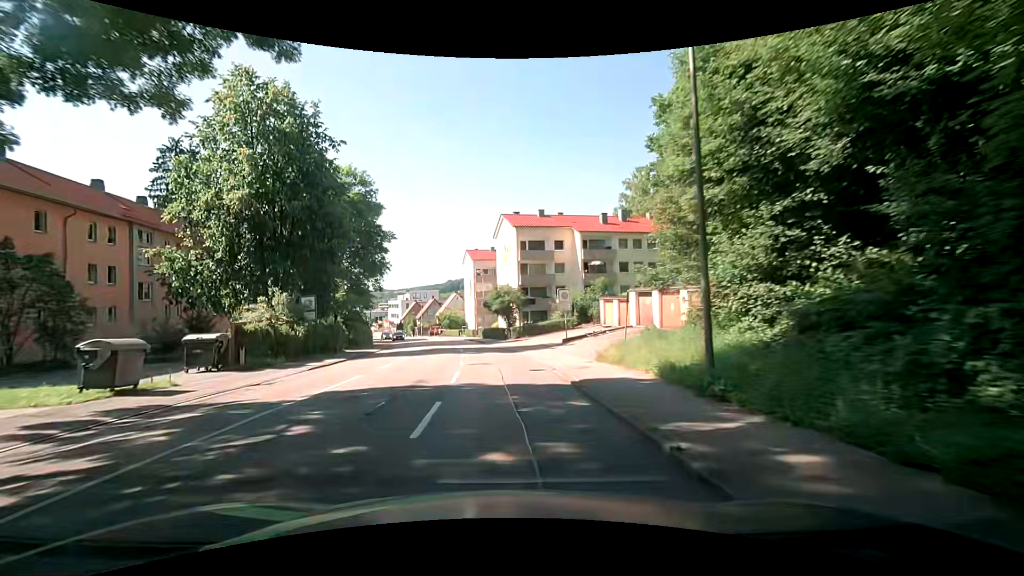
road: tertiary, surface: asphalt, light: Day
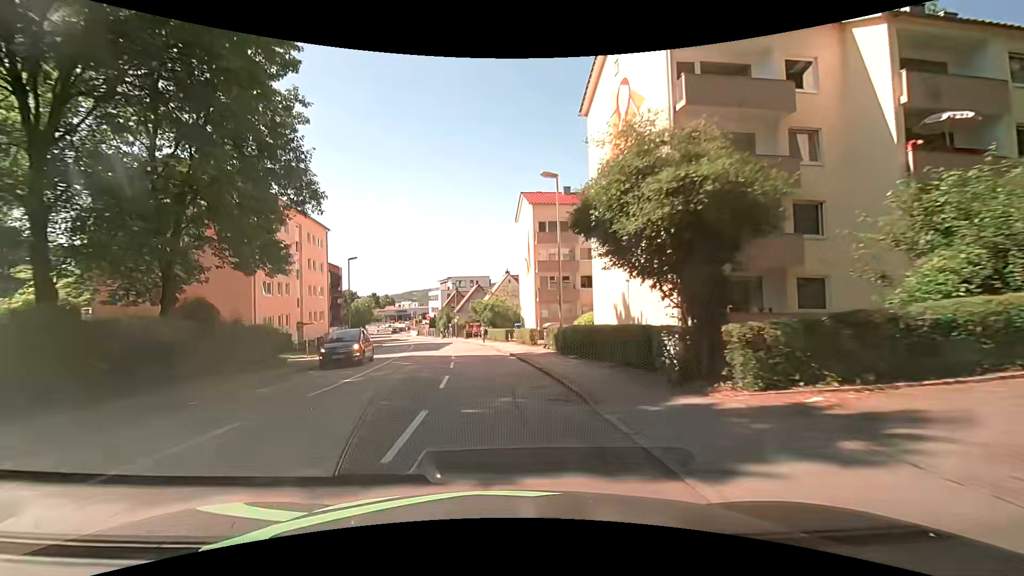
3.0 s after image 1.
(-2.8, +37.9) m; -8°
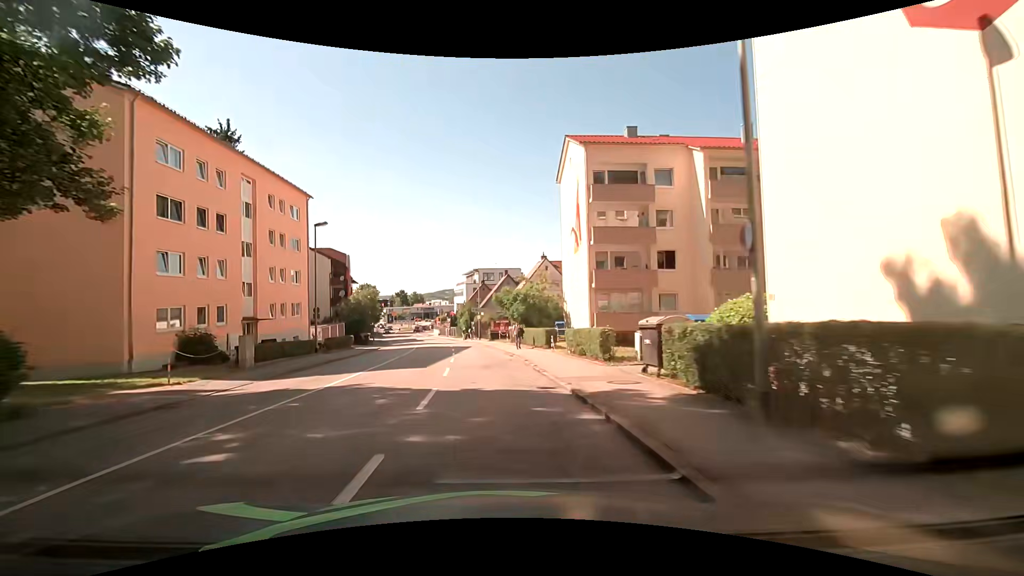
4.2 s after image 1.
(-0.4, +15.2) m; -3°
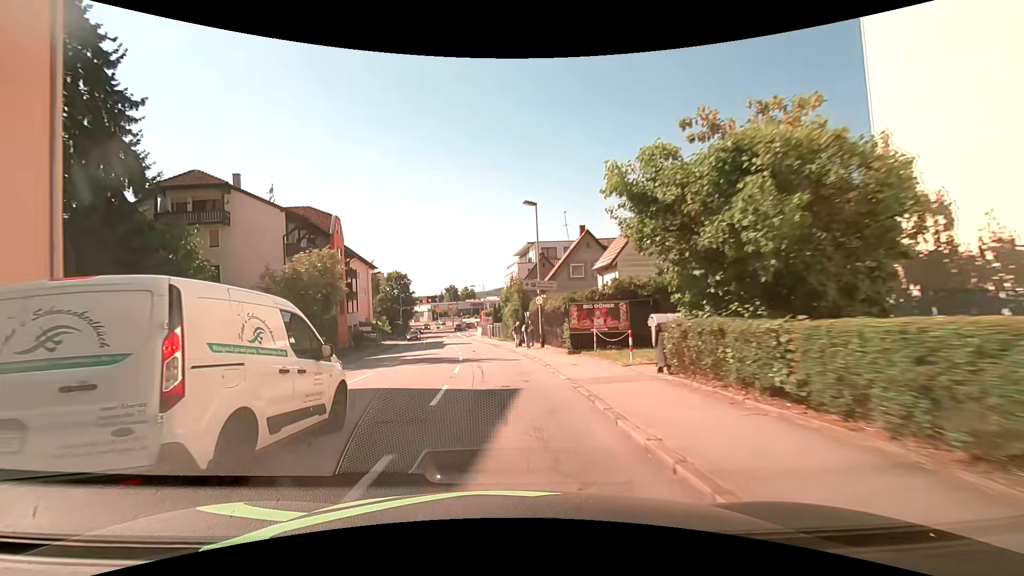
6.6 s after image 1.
(-1.9, +30.4) m; -7°
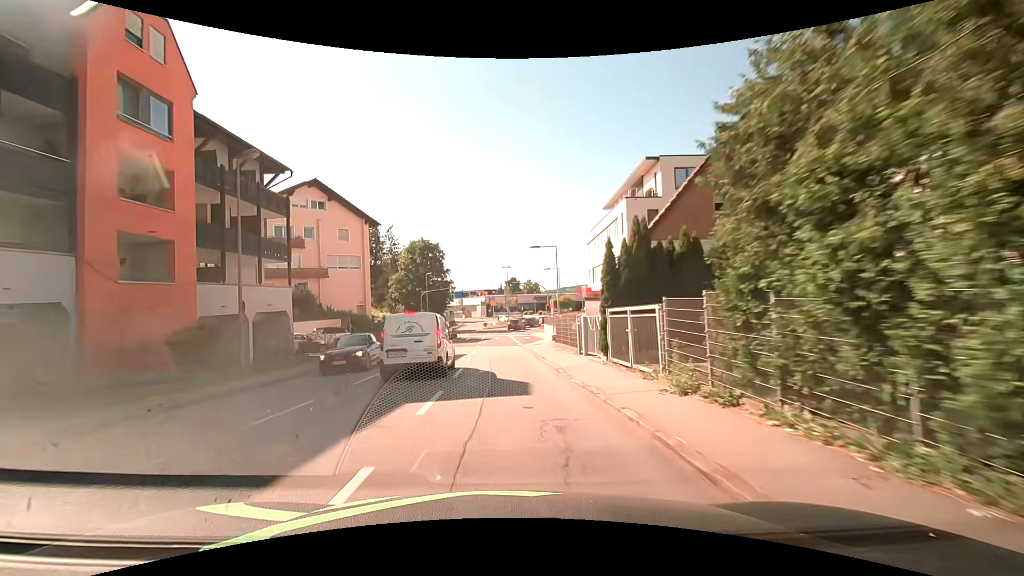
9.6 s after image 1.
(-2.1, +37.1) m; -8°
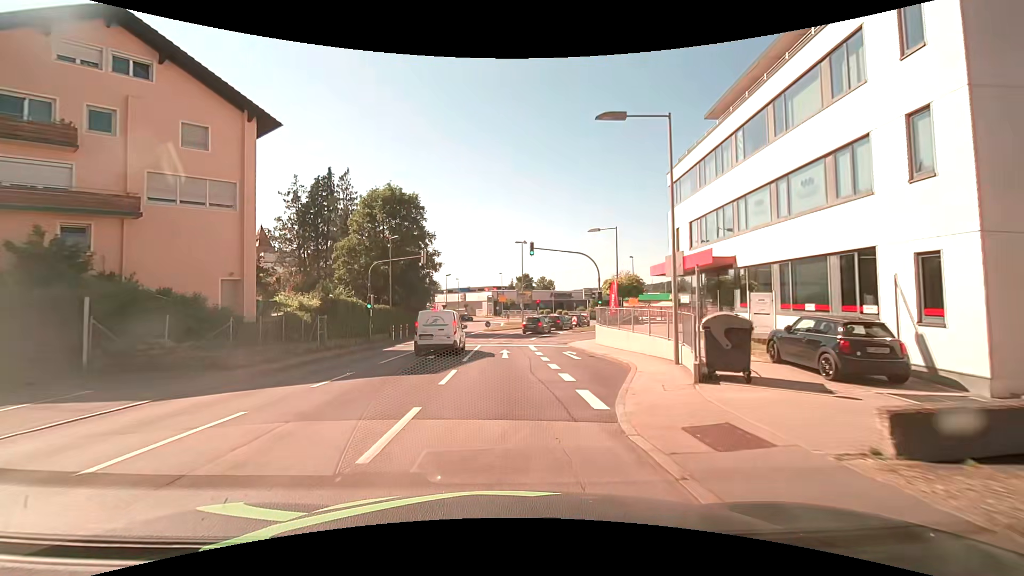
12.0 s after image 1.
(-0.3, +26.4) m; -1°
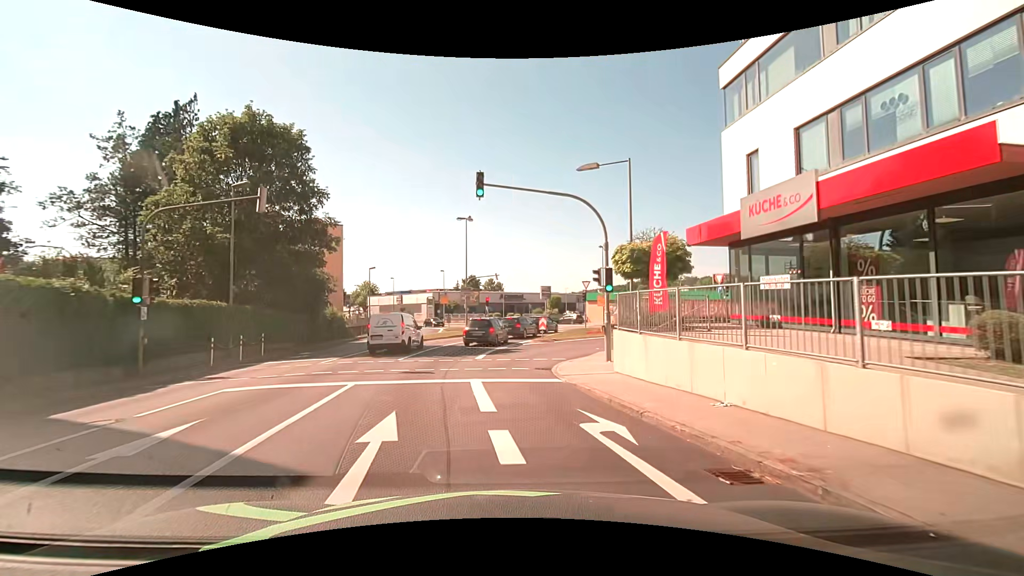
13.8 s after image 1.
(+0.5, +15.6) m; +5°
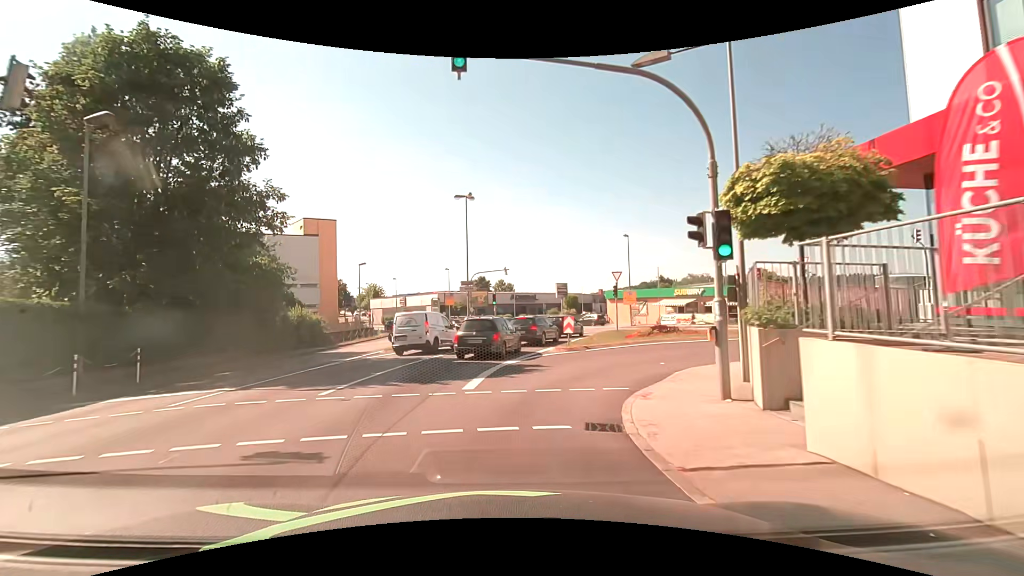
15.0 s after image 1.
(0.0, +8.5) m; -2°
